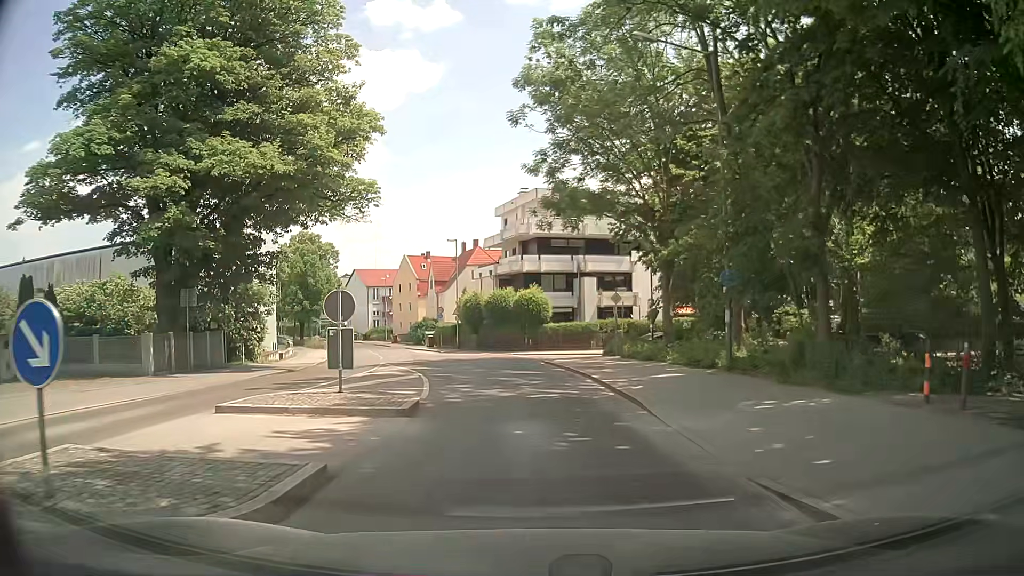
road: tertiary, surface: asphalt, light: Day
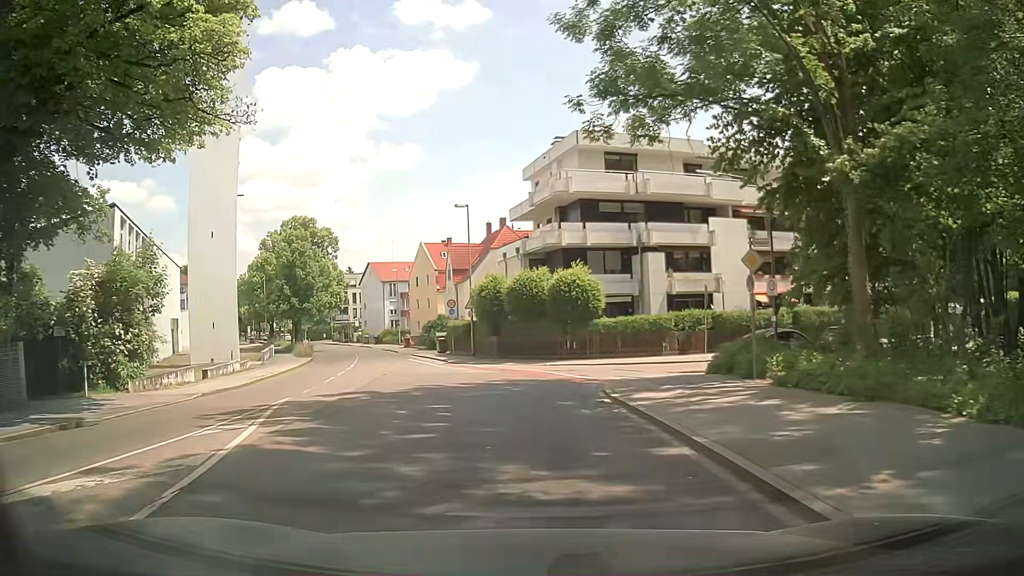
(-0.3, +15.4) m; -3°
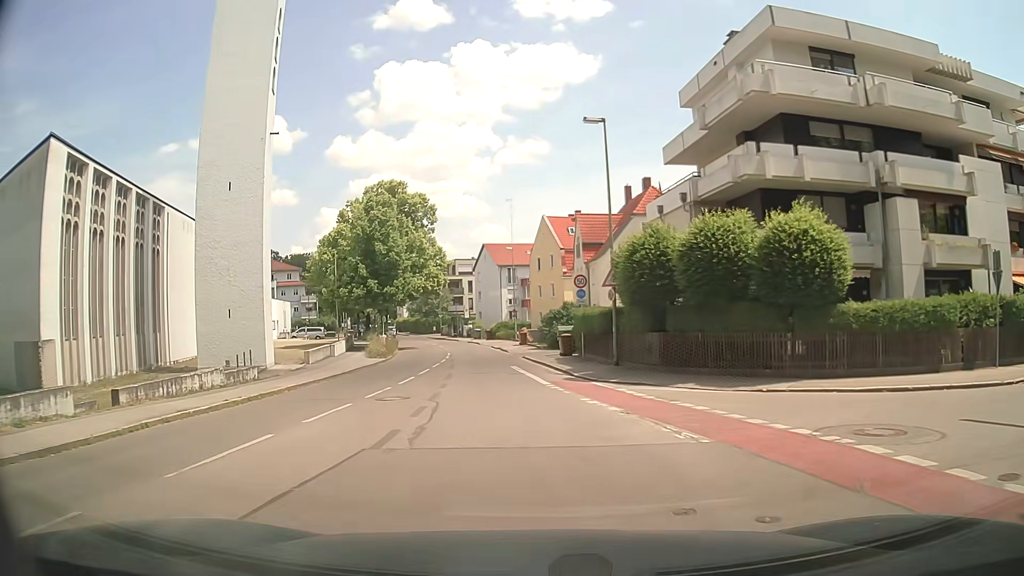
(-1.6, +15.5) m; -11°
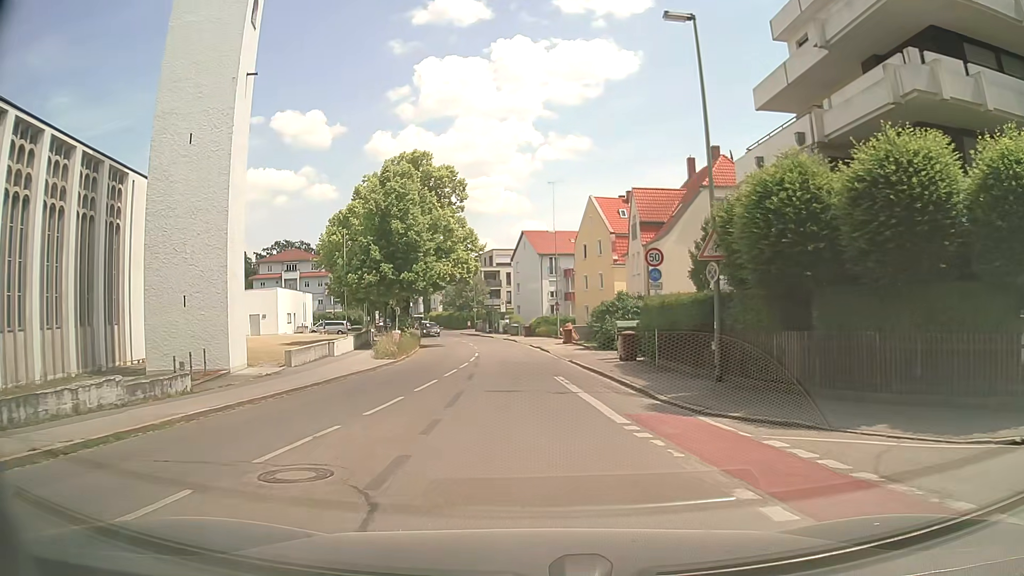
(-0.3, +8.5) m; -3°
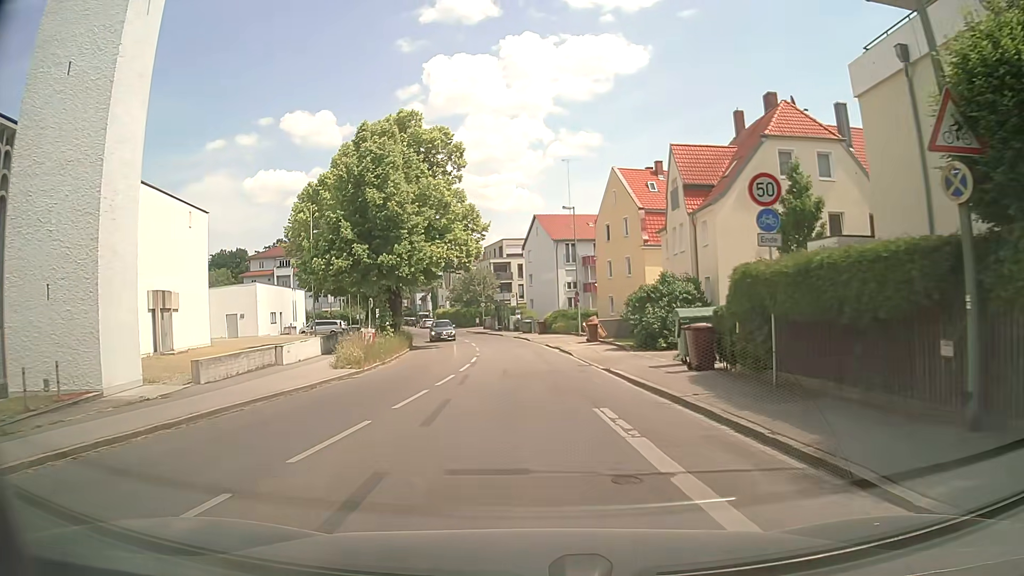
(-0.1, +9.2) m; -2°
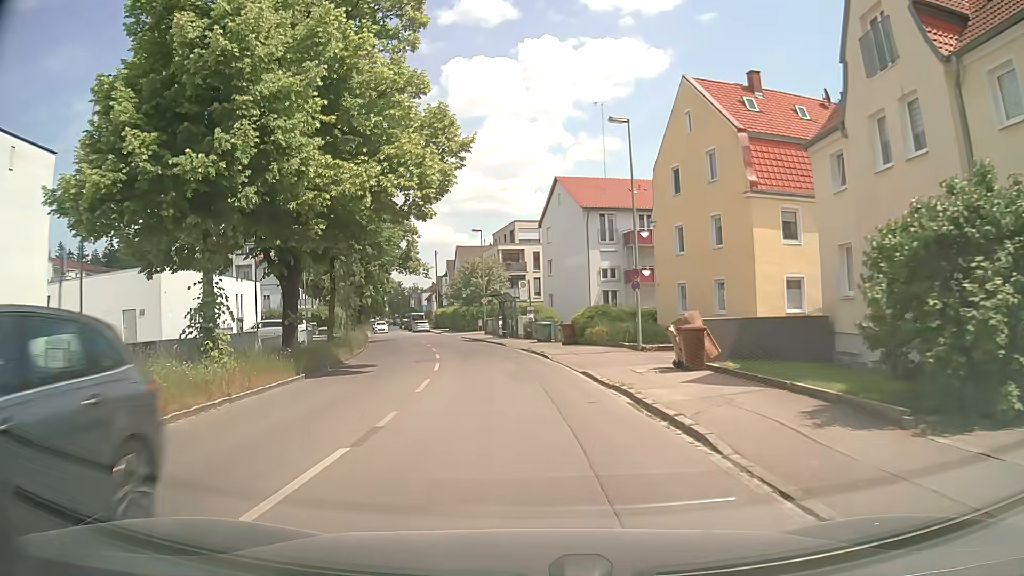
(-0.1, +20.7) m; 0°
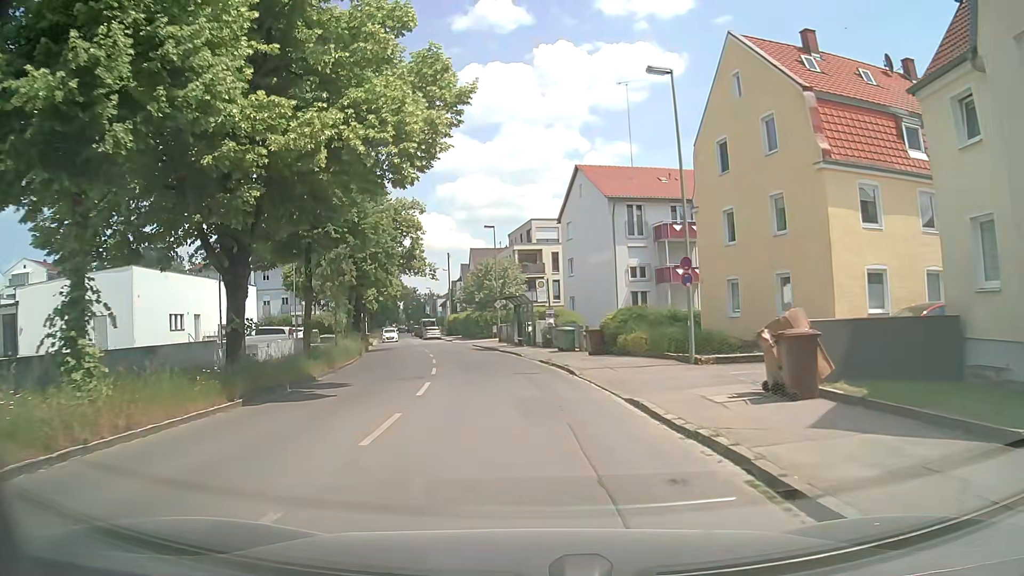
(-0.2, +5.7) m; -3°
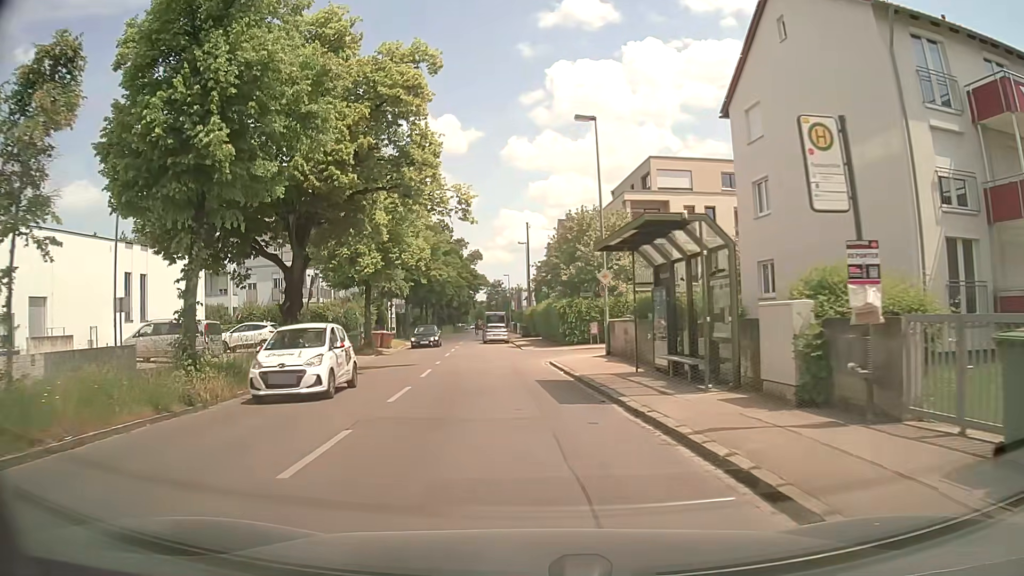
(-1.6, +26.4) m; -7°
(0, +10) (-1, +20) (-2, +30) (-4, +40) (-7, +49) (-8, +59) (-9, +69) (-9, +79) (-10, +89) (-11, +99) m
